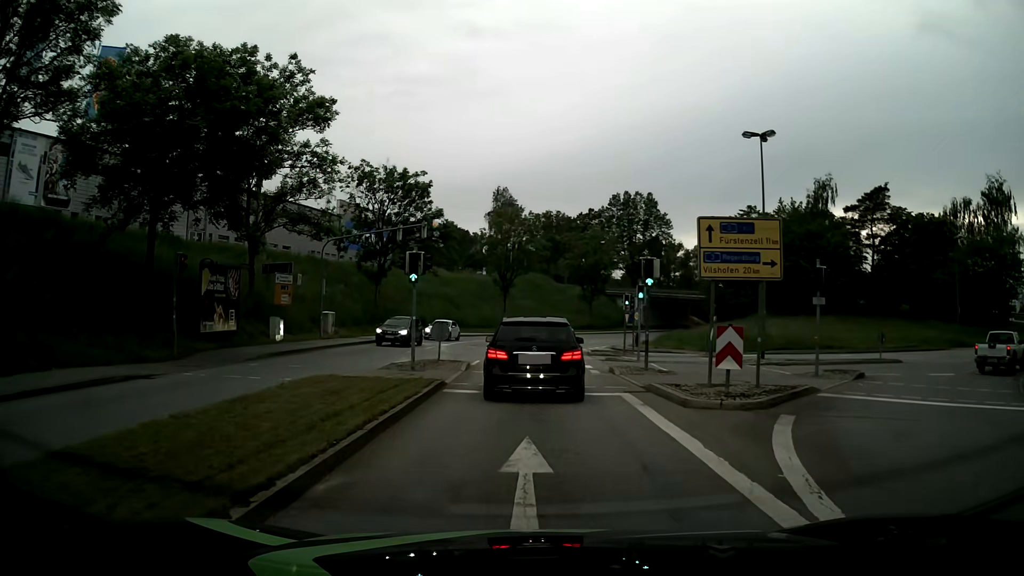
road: tertiary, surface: asphalt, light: Day
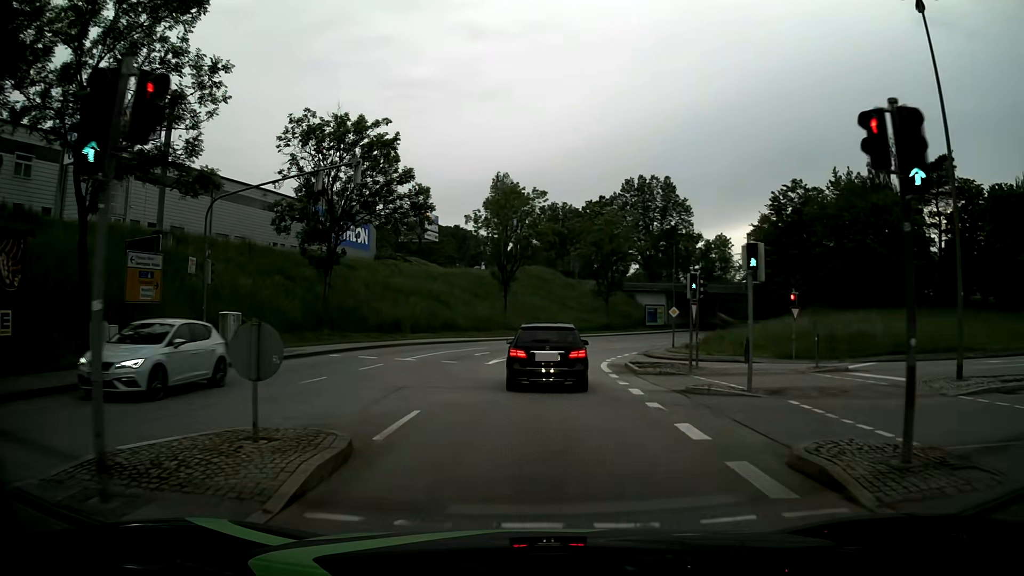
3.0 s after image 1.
(-0.1, +15.1) m; 0°
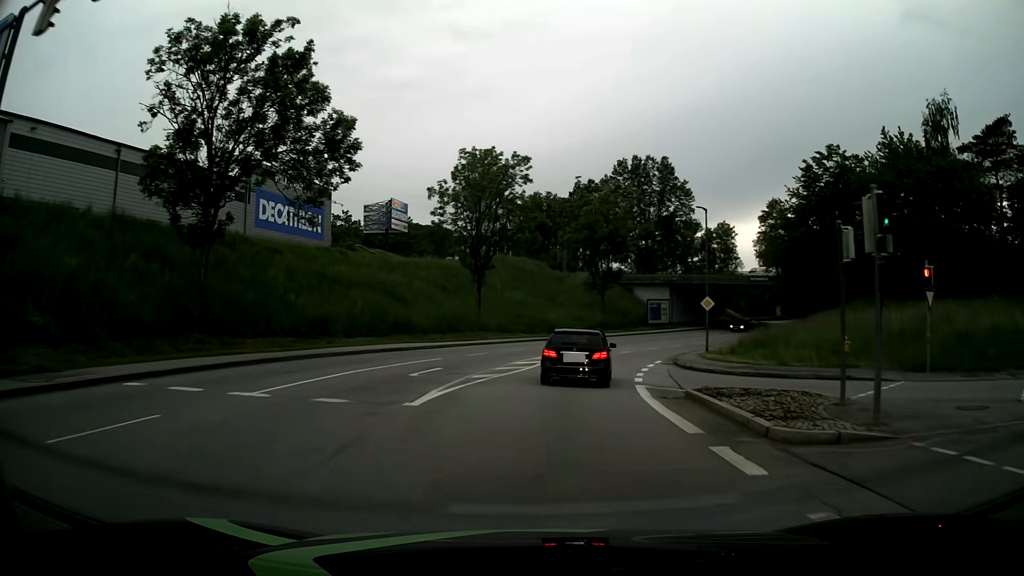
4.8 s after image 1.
(0.0, +14.3) m; +1°
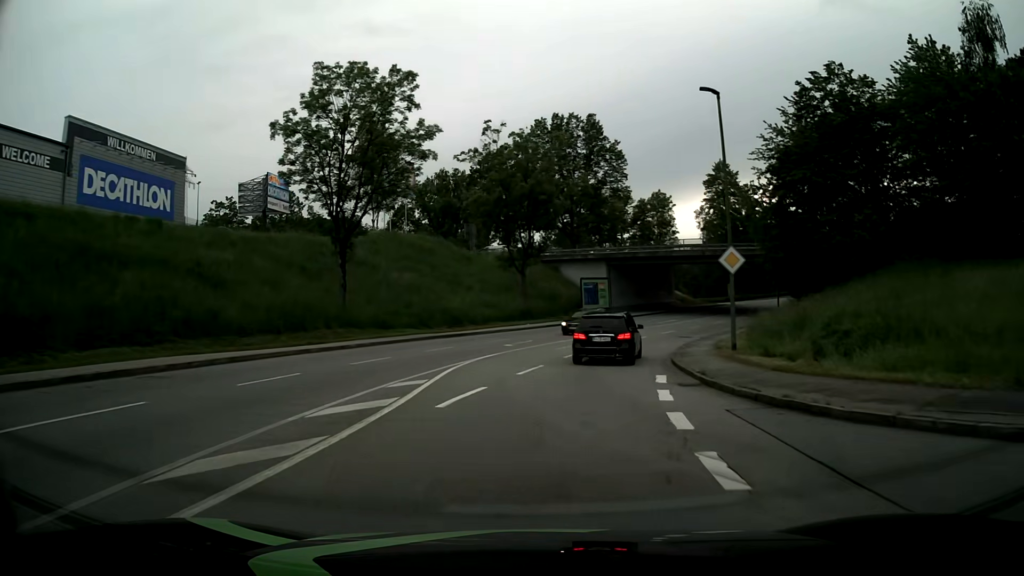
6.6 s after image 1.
(+1.0, +17.8) m; +7°
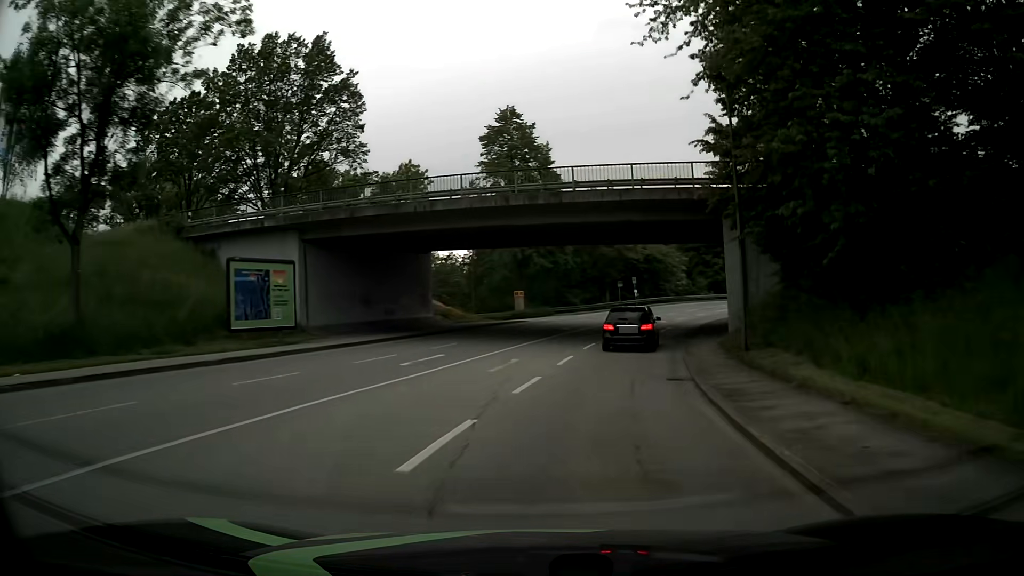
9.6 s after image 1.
(+5.8, +33.4) m; +21°
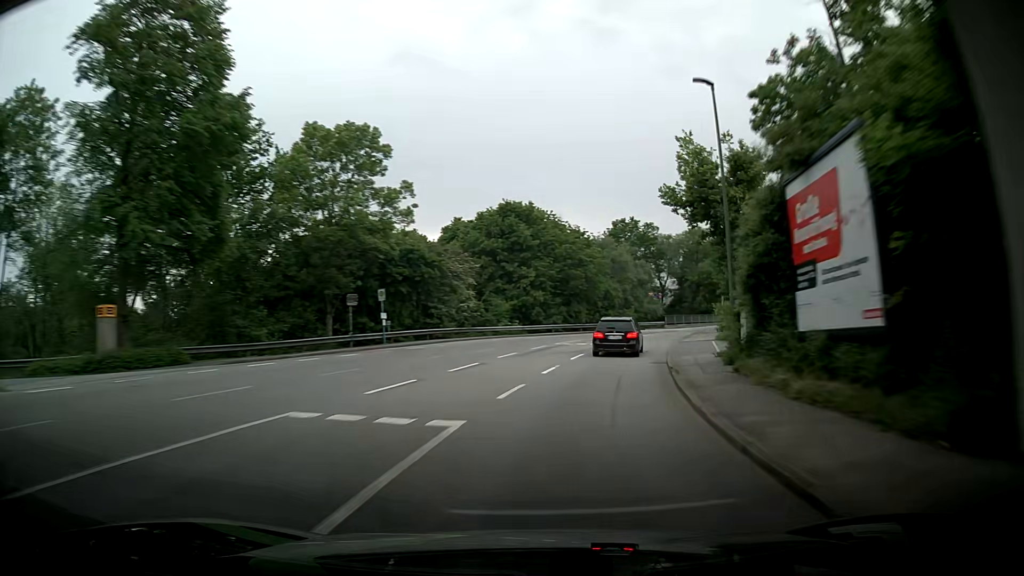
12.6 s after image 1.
(+5.9, +35.4) m; +15°
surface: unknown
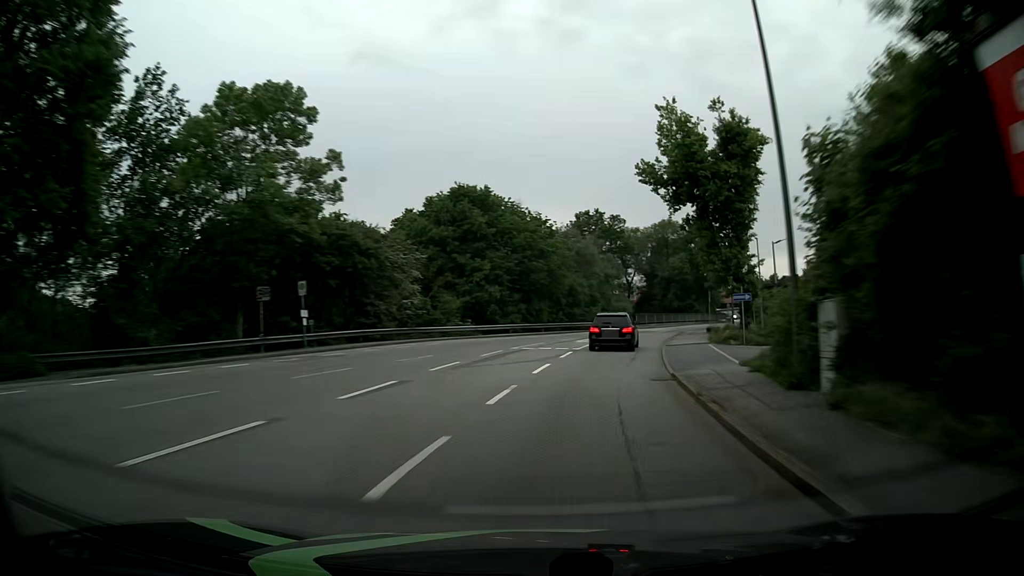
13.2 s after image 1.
(0.0, +7.1) m; +2°
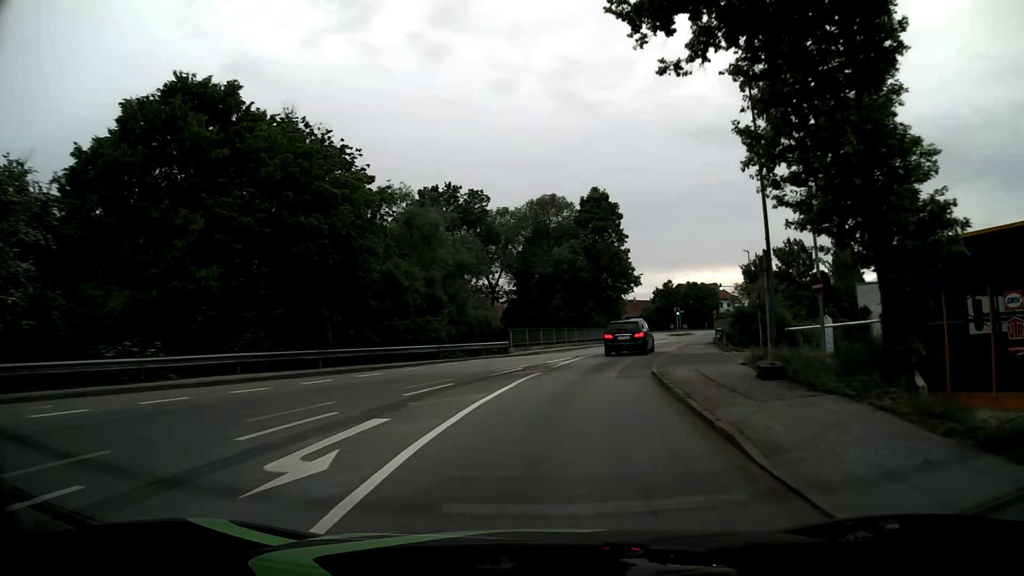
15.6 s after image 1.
(+5.3, +27.3) m; +18°
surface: asphalt
(0, +10) (+2, +20) (+4, +30) (+7, +39) (+10, +49) (+14, +58) (+17, +67) (+20, +77) (+22, +87) (+22, +97) m
